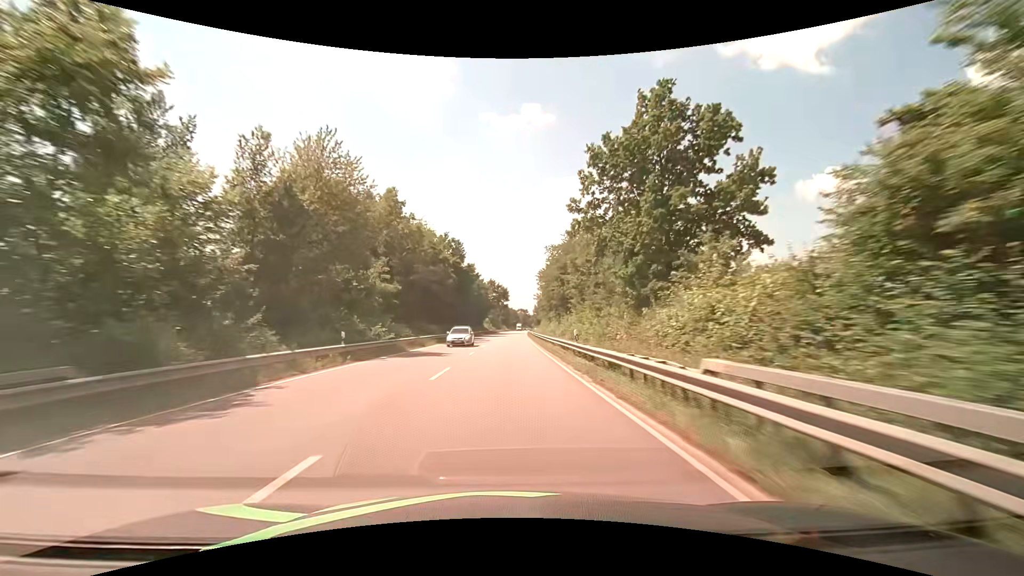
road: primary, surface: asphalt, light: Day
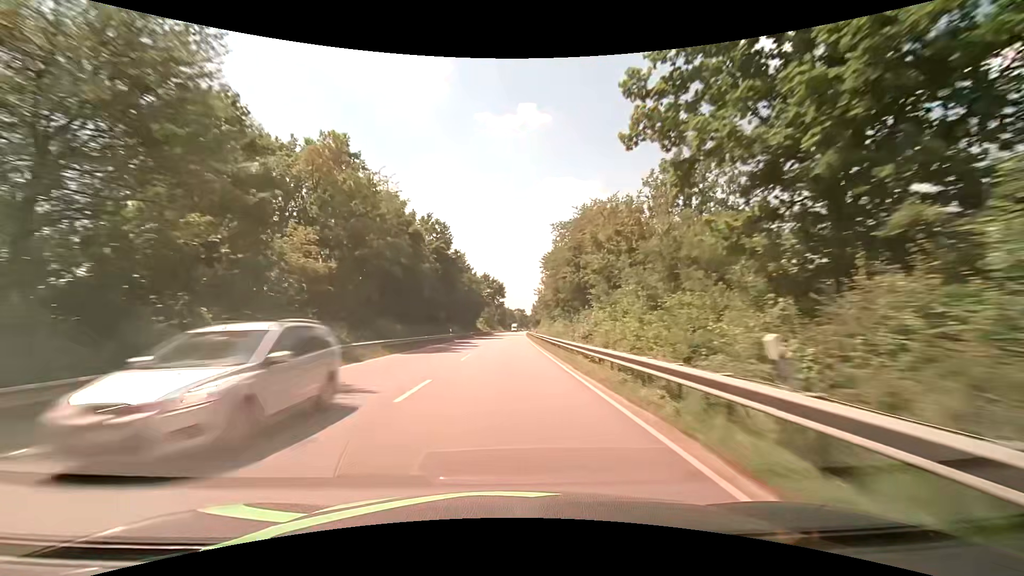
(+0.1, +15.8) m; 0°
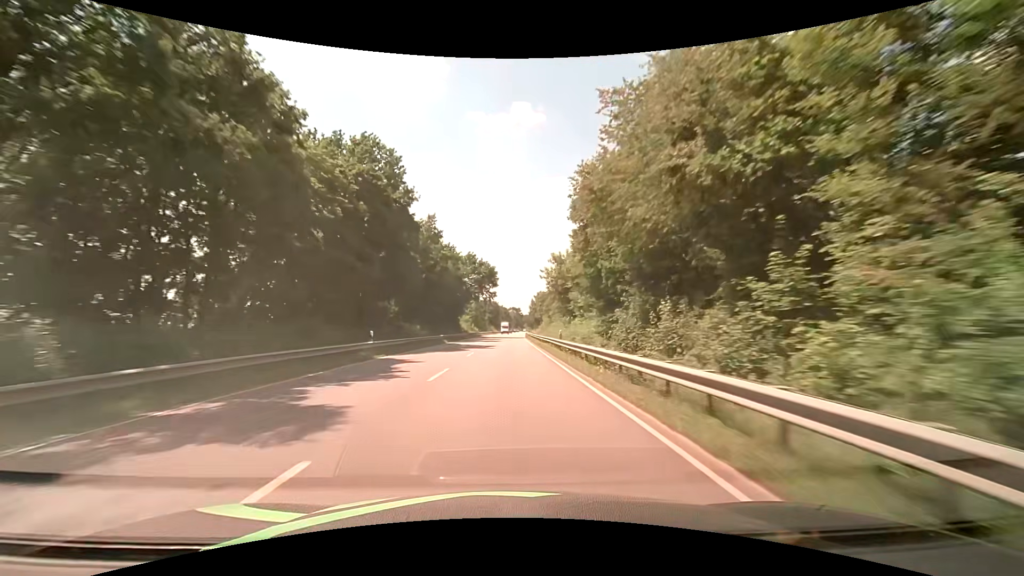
(+0.2, +31.6) m; +1°
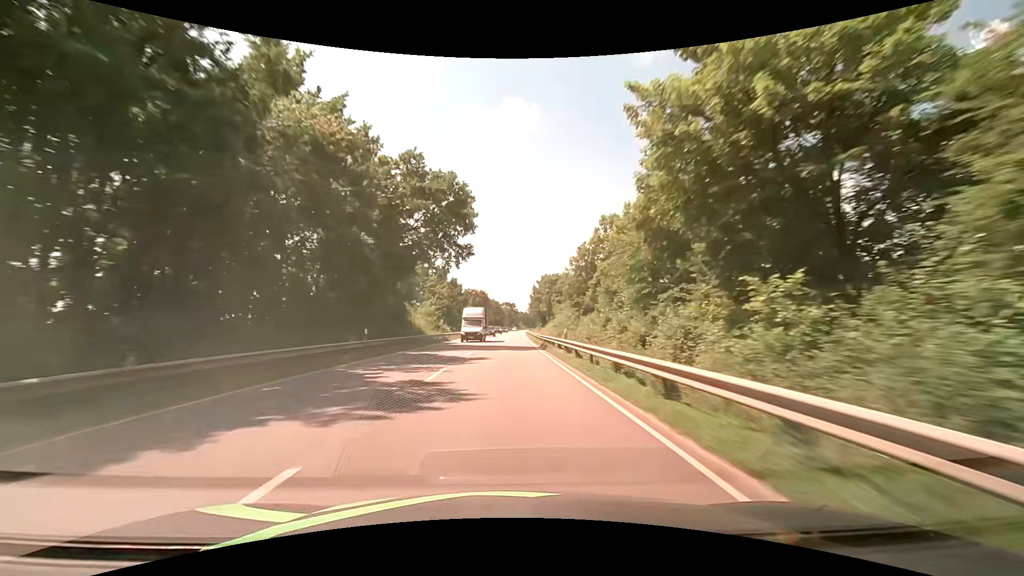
(+0.3, +47.5) m; +1°
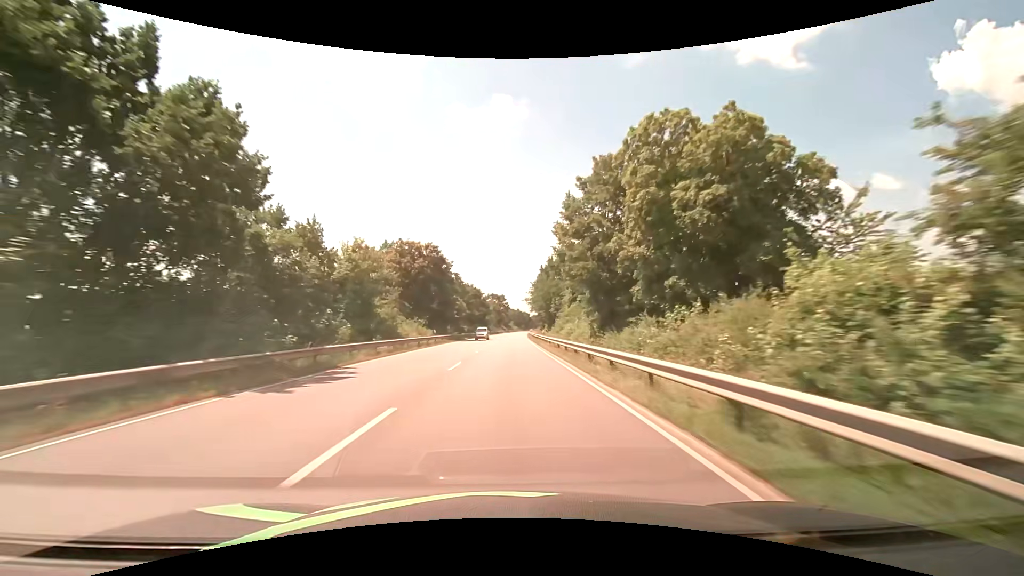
(+0.8, +79.1) m; +1°
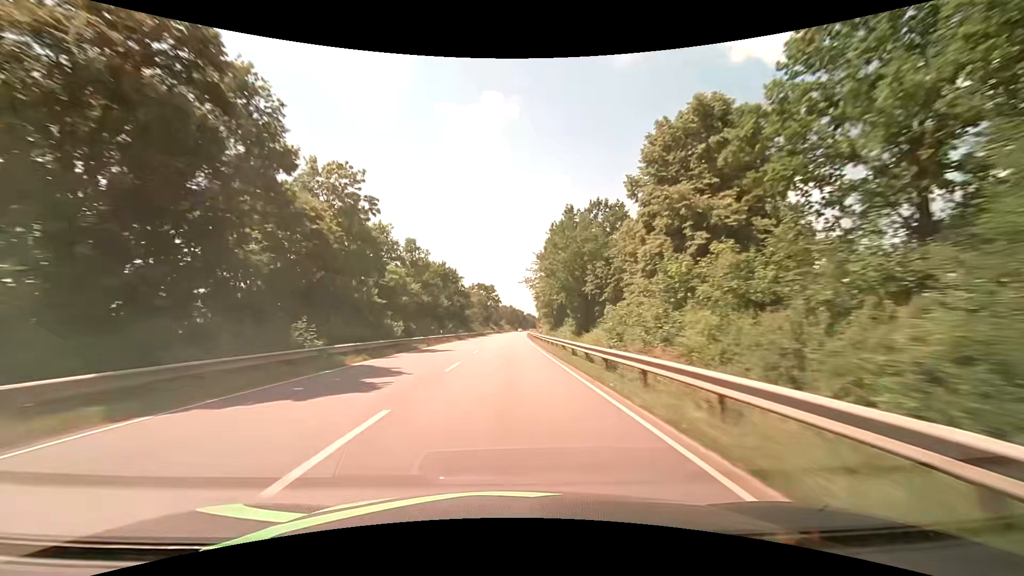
(+0.5, +47.4) m; +1°
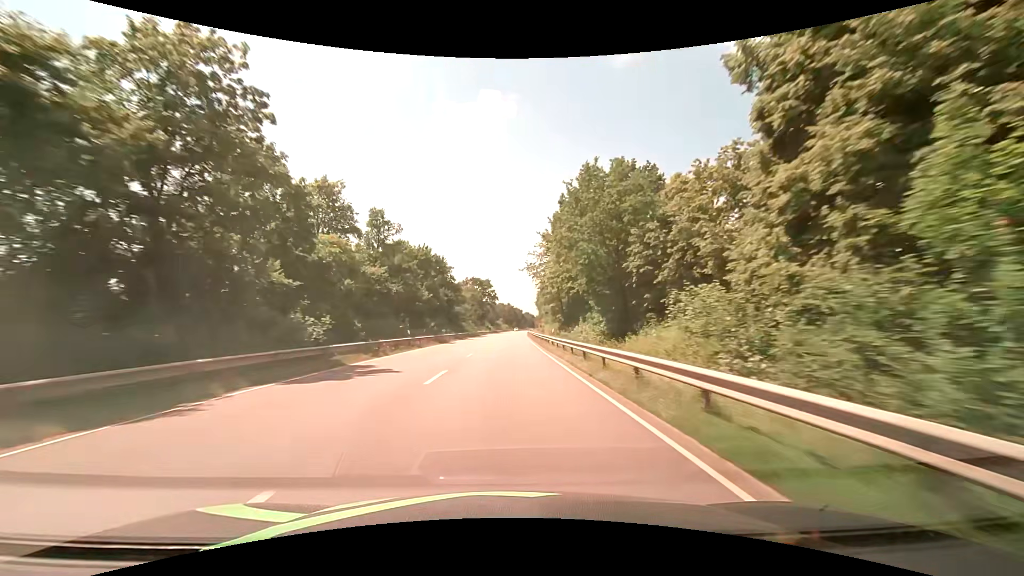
(0.0, +15.8) m; 0°
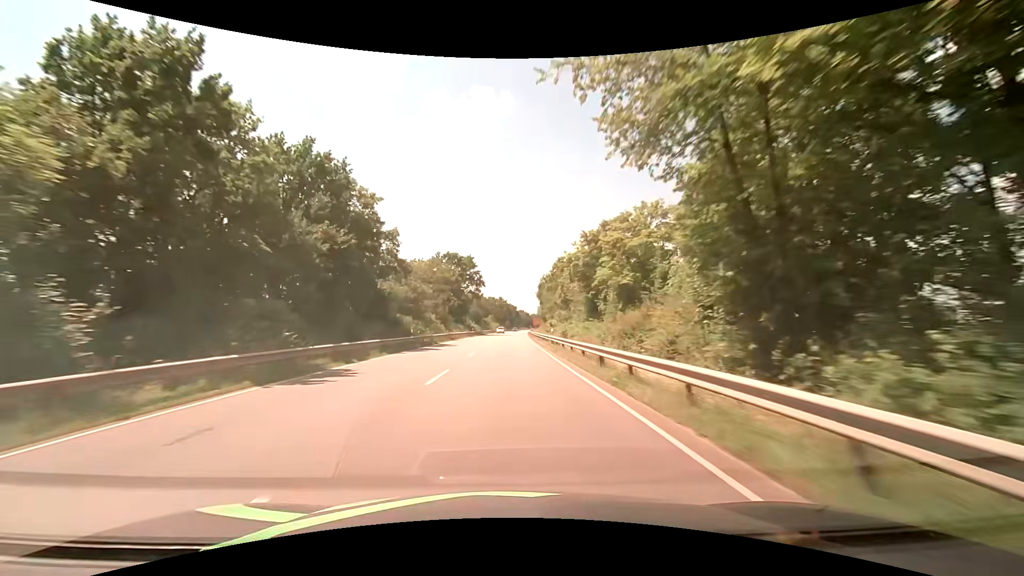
(+0.4, +47.3) m; +1°
(0, +10) (0, +20) (0, +30) (0, +40) (0, +50) (+1, +60) (+1, +70) (+1, +80) (+1, +90) (+2, +100) m
